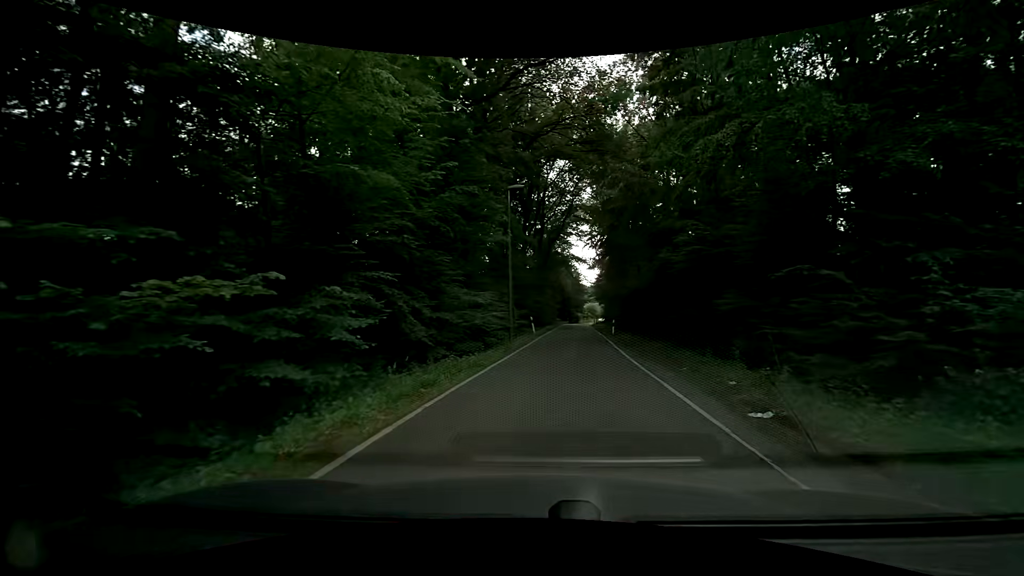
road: unclassified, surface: asphalt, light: Day
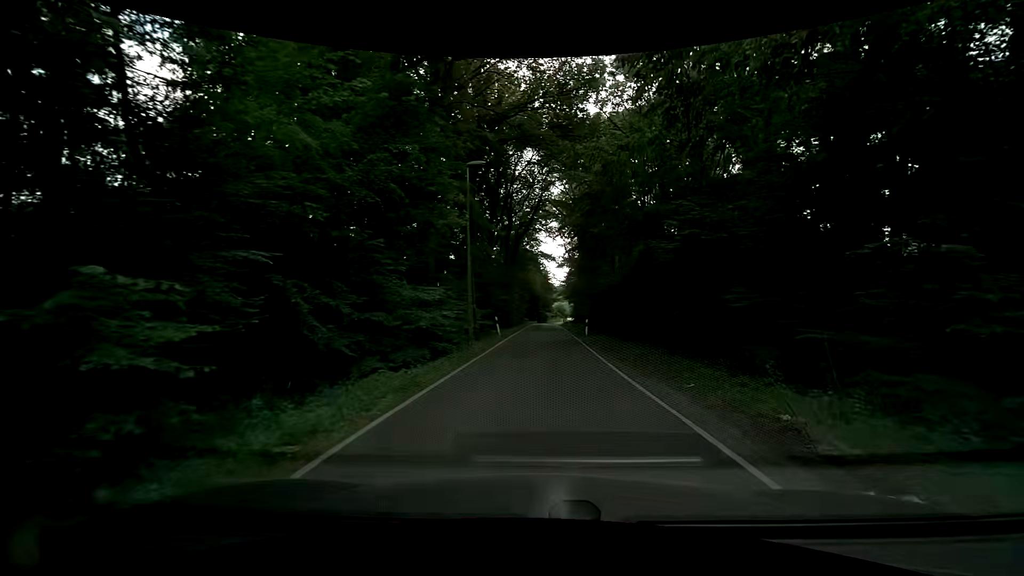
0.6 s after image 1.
(+0.2, +3.8) m; +5°
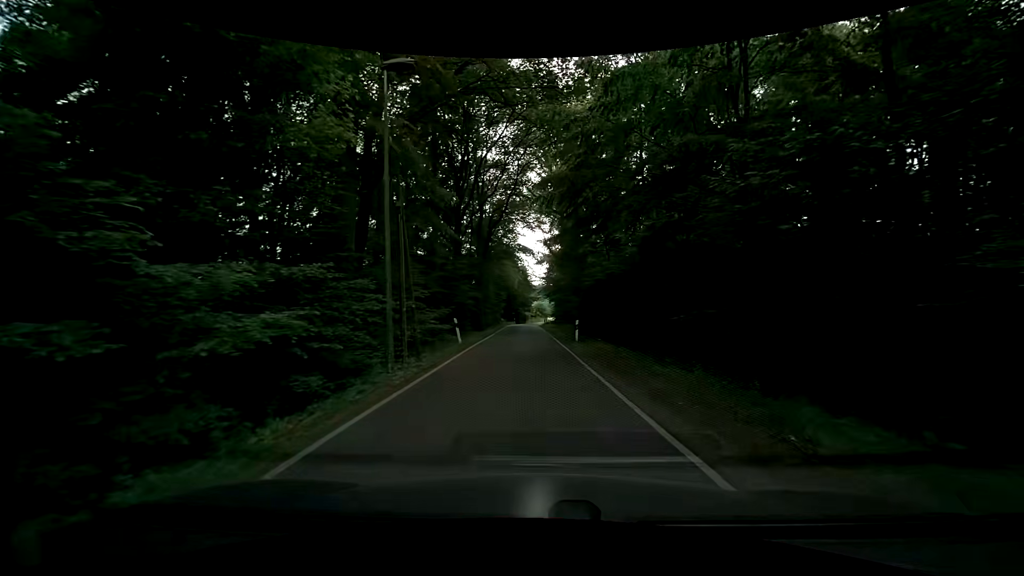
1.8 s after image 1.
(+0.4, +8.4) m; +4°
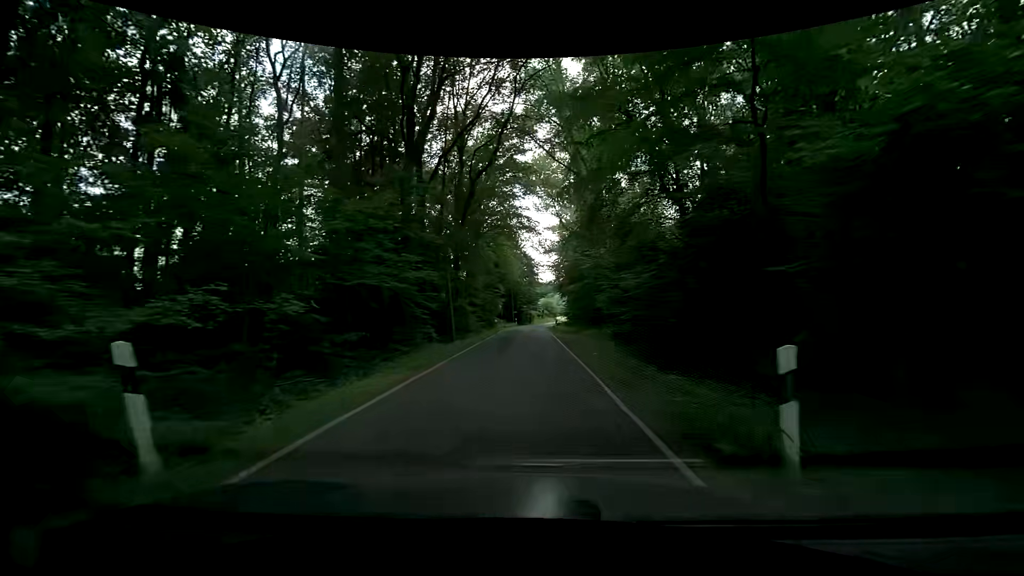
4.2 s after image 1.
(-0.3, +19.6) m; -3°
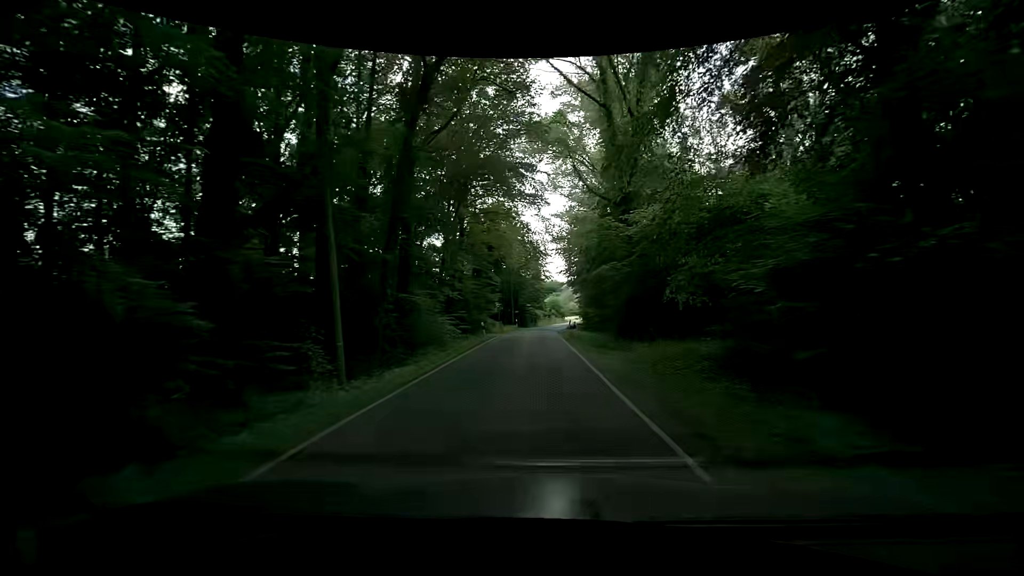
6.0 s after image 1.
(+0.1, +16.1) m; +1°
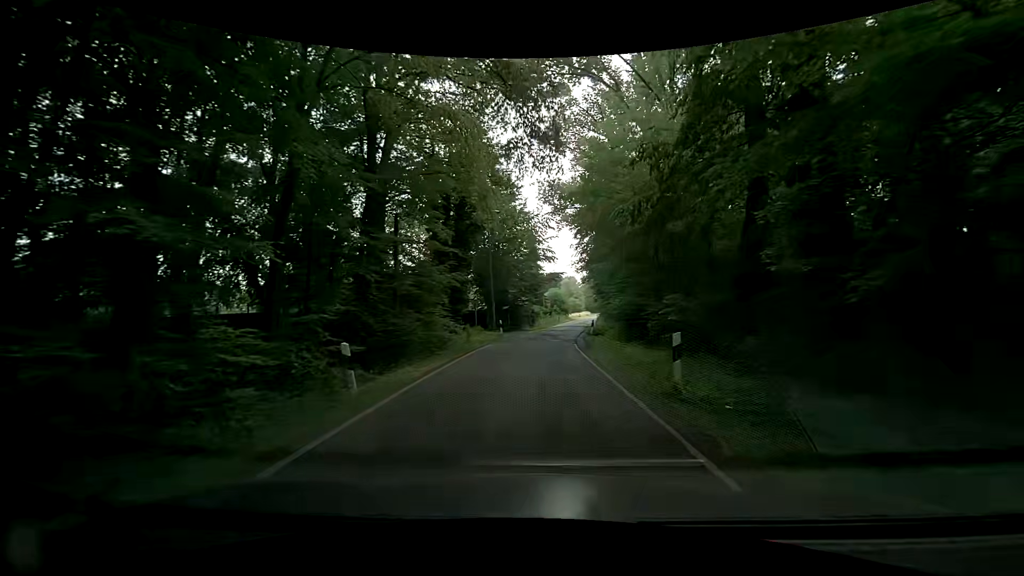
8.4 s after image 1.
(-0.3, +22.1) m; +1°
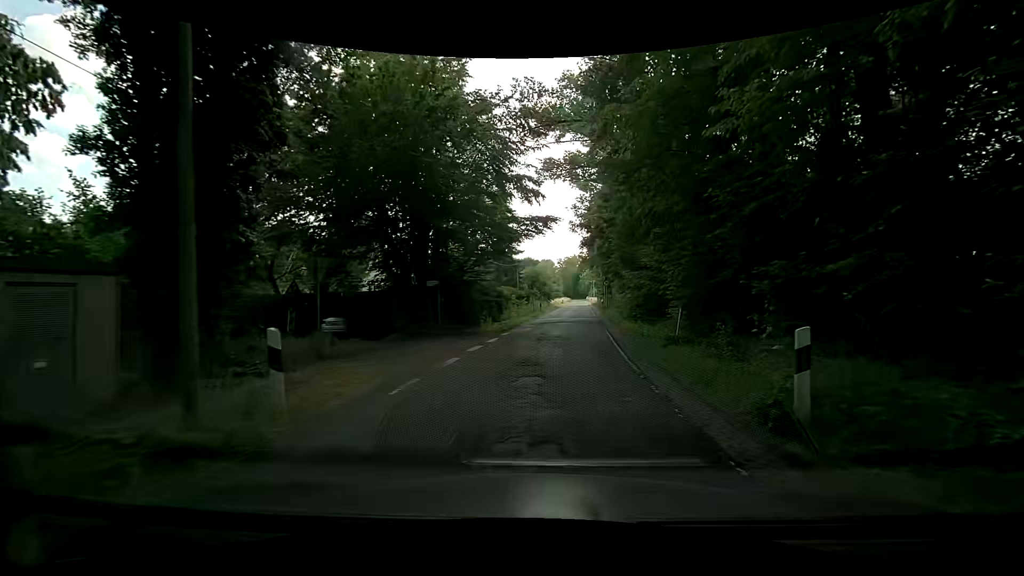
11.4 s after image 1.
(-0.2, +25.1) m; 0°
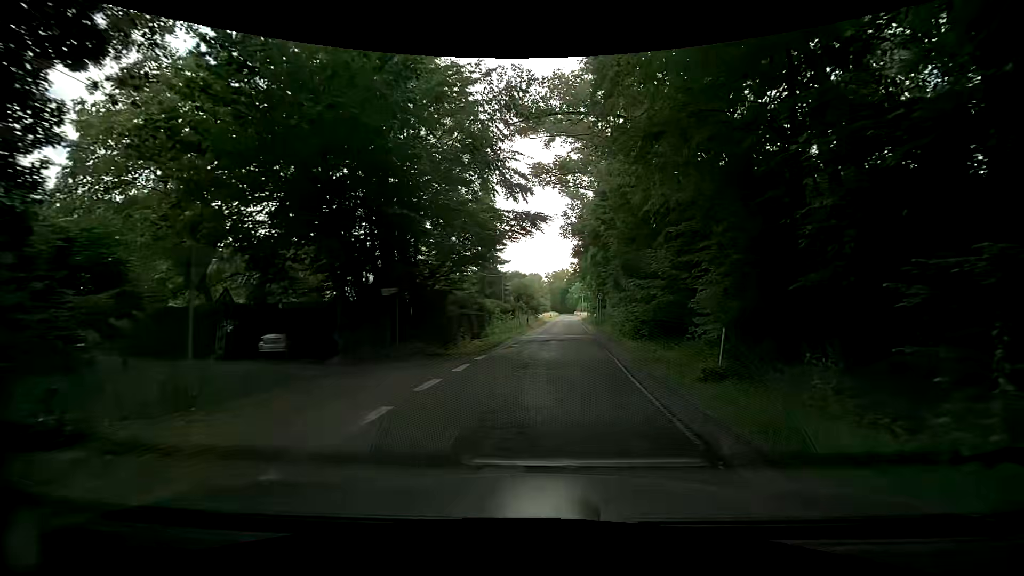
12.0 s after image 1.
(+0.1, +4.4) m; +3°
